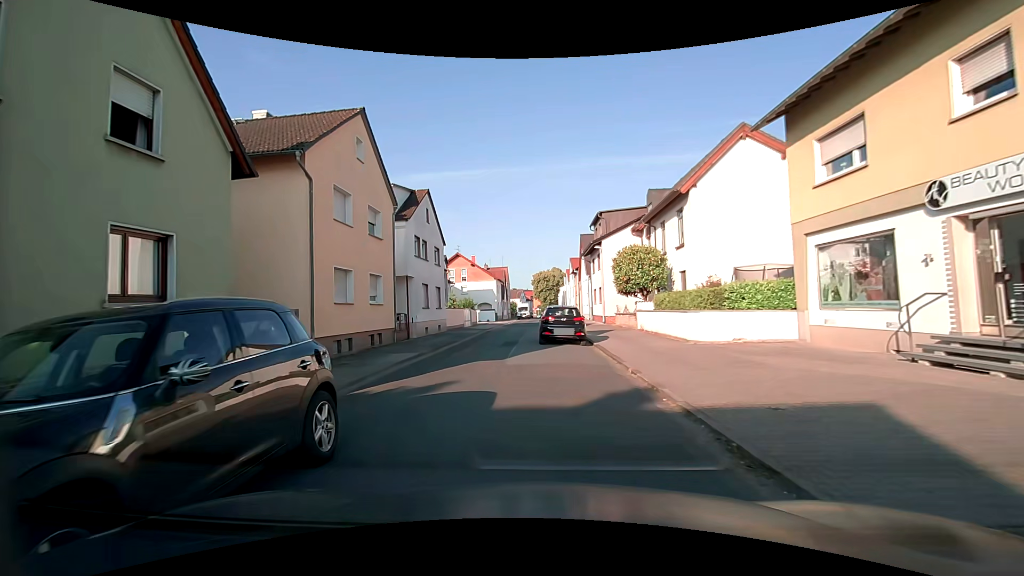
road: residential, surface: asphalt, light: Day
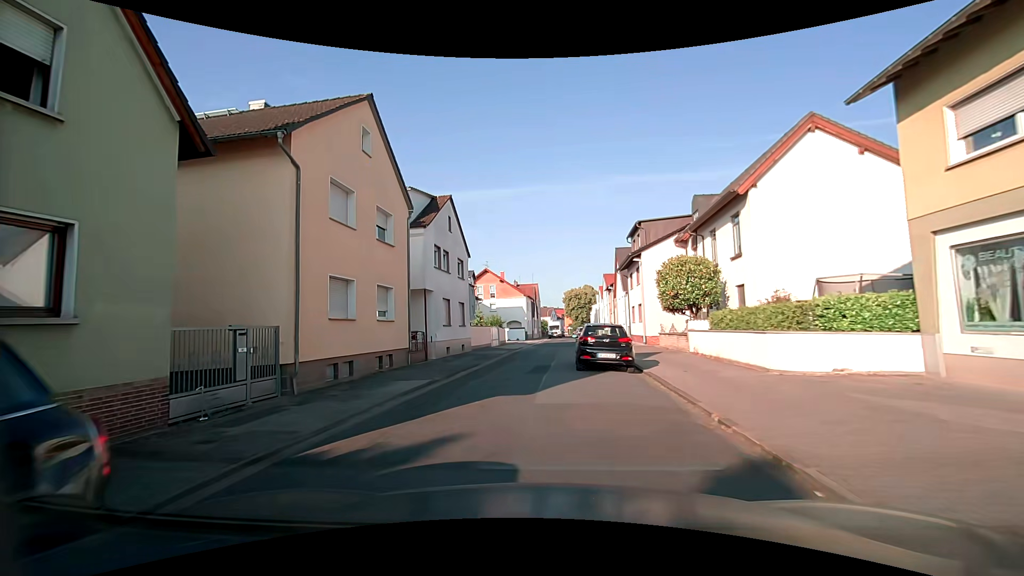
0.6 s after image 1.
(-0.2, +3.2) m; -5°
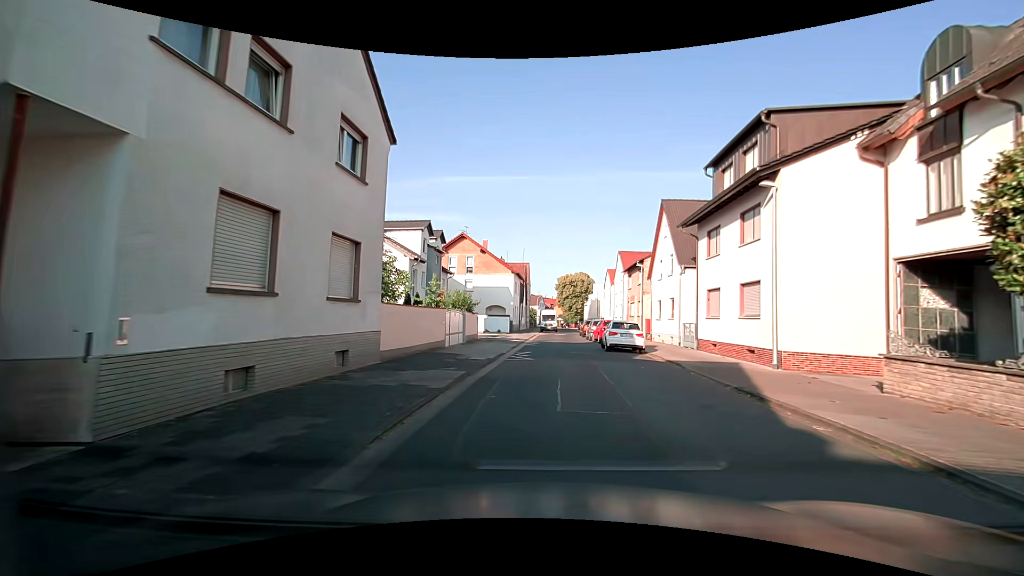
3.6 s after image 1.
(-1.2, +20.0) m; 0°
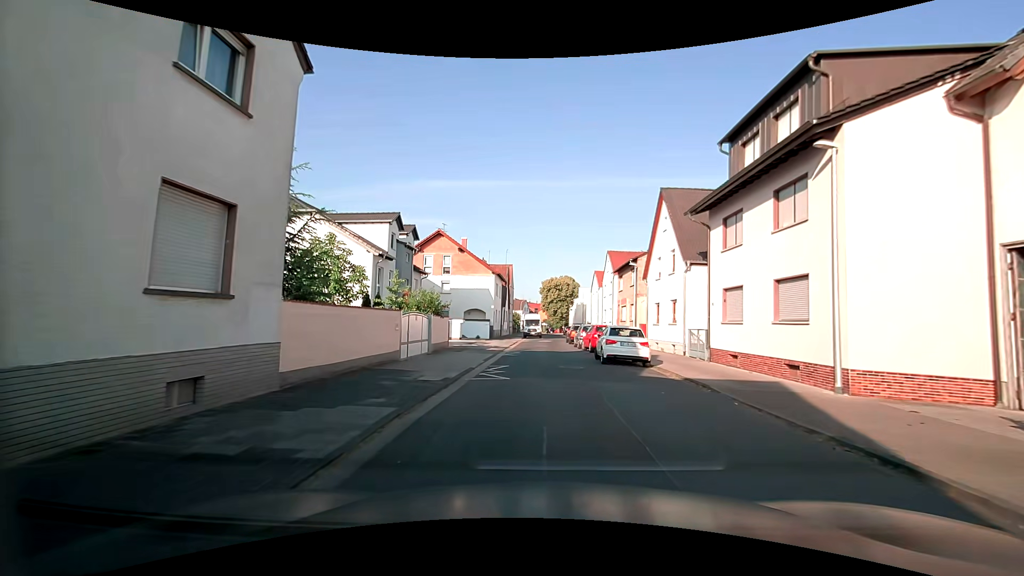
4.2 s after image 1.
(+0.1, +4.5) m; +2°
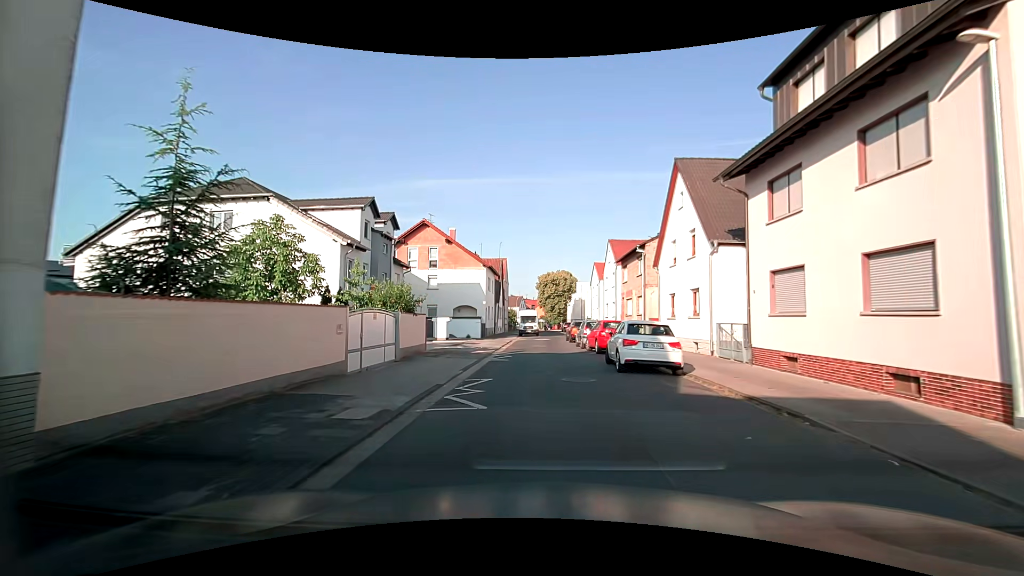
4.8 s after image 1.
(0.0, +4.5) m; +1°
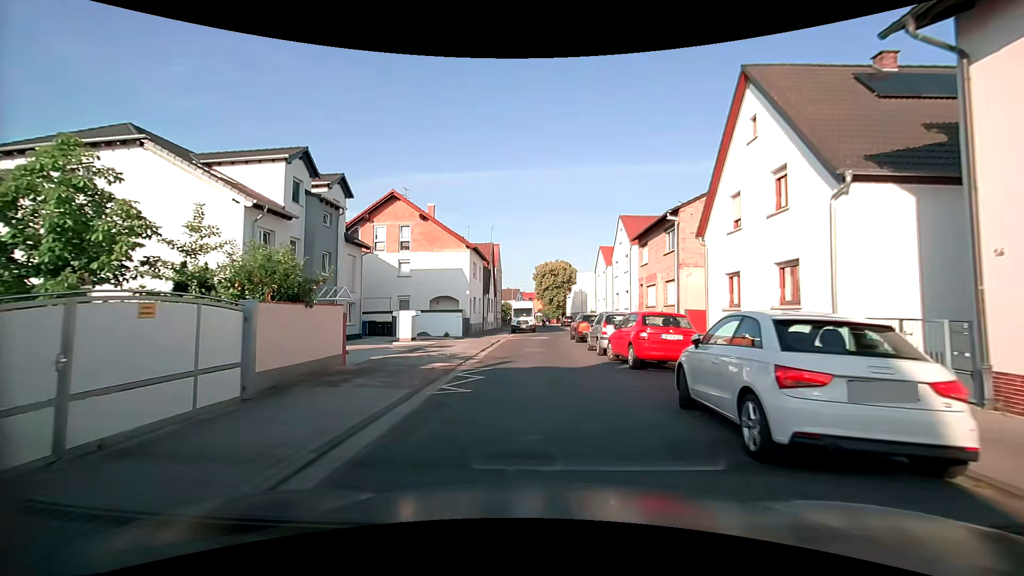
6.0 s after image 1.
(-0.1, +8.8) m; 0°
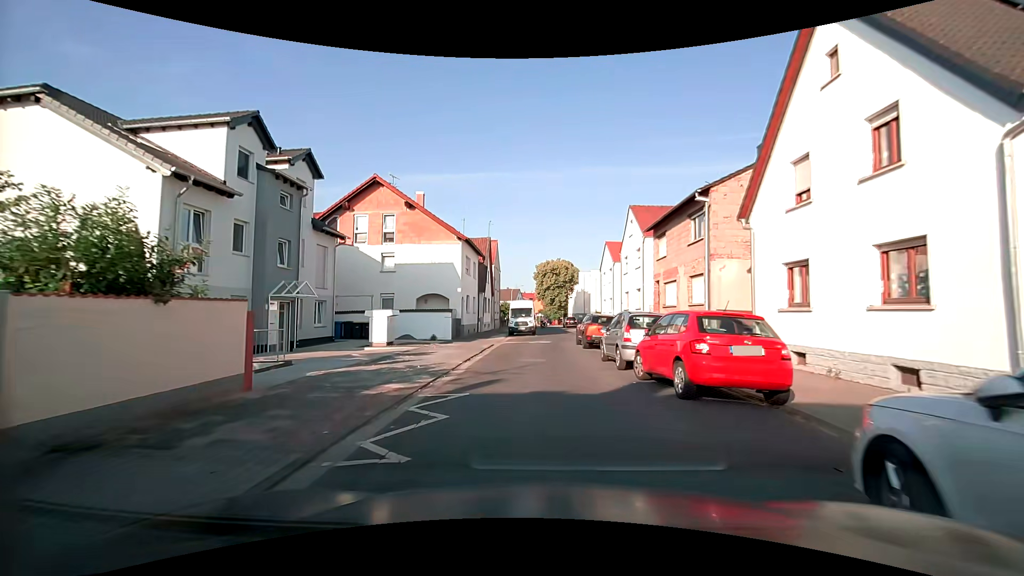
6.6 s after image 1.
(-0.1, +4.3) m; -2°
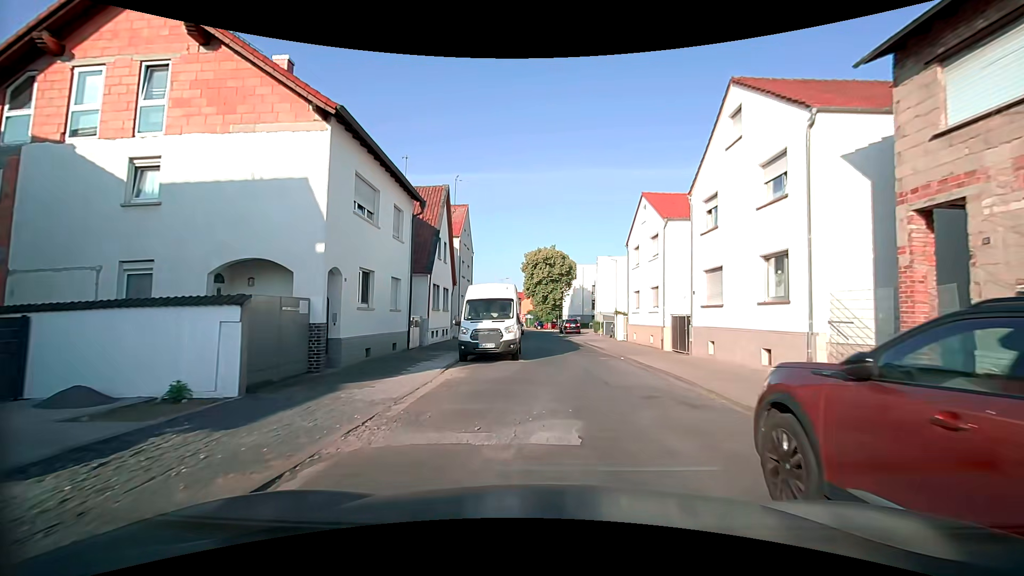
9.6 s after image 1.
(+0.2, +20.8) m; -1°
(+1, +10) (+2, +20) (+3, +30) (+3, +40) (+3, +50) (+3, +60) (+3, +70) (+3, +80) (+2, +90) (+1, +100) m
